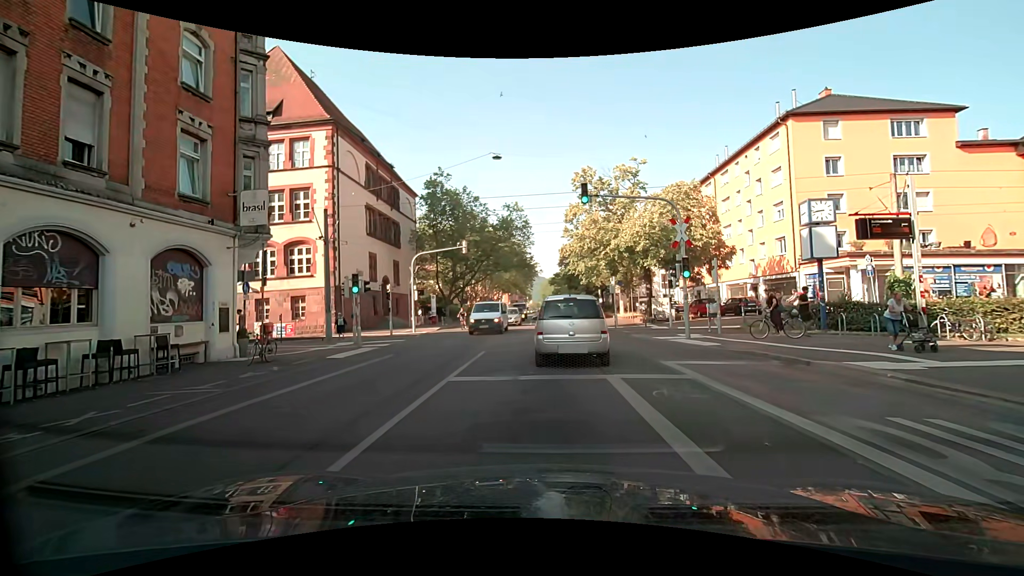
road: secondary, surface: asphalt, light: Day
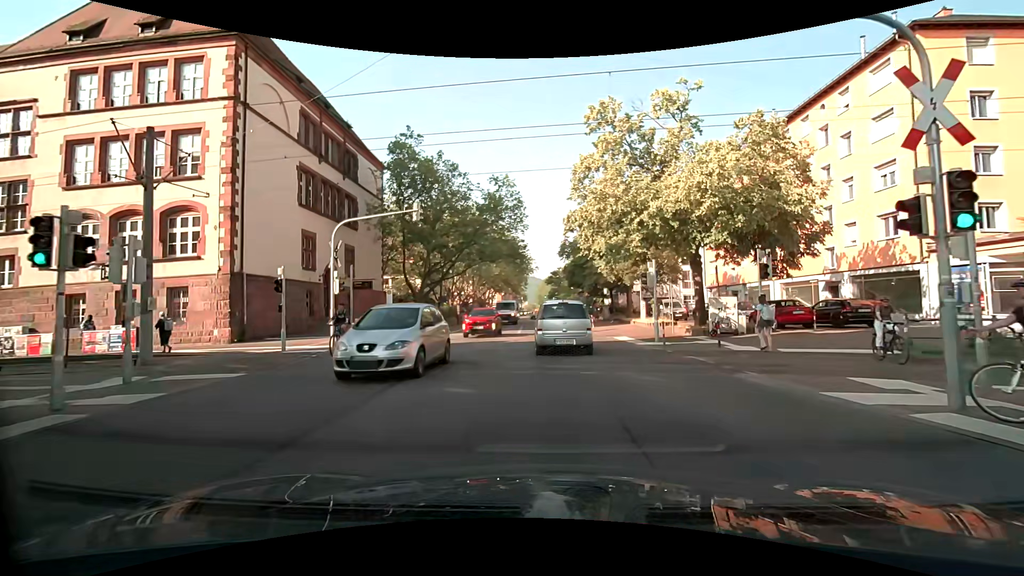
(+0.1, +13.2) m; 0°
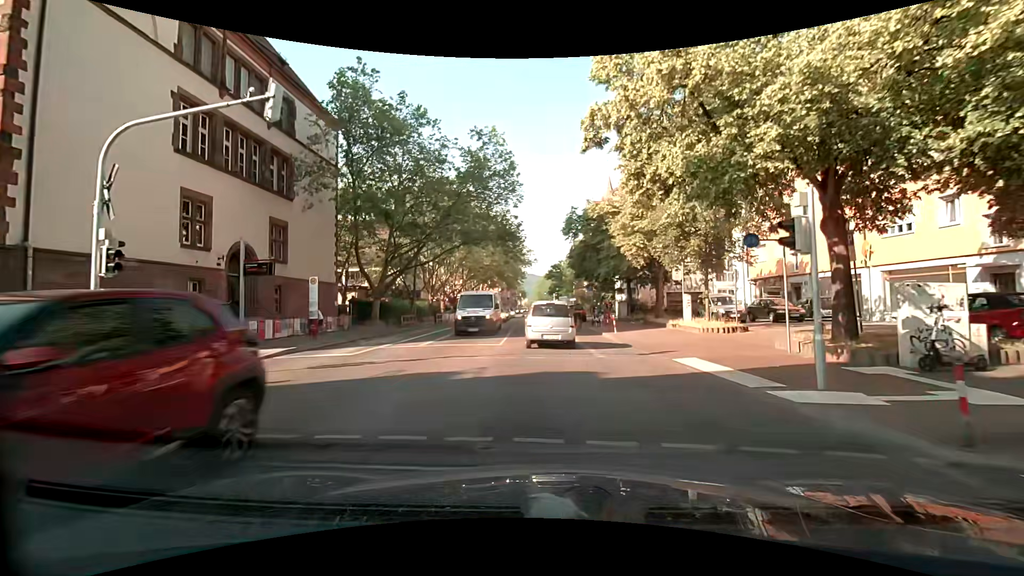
(+0.3, +12.0) m; +1°
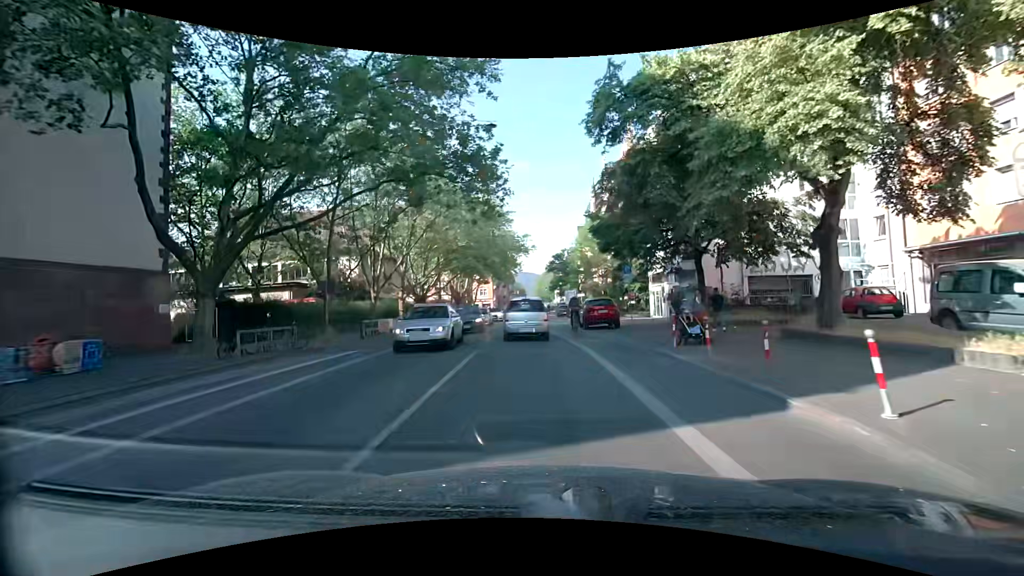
(0.0, +19.4) m; 0°
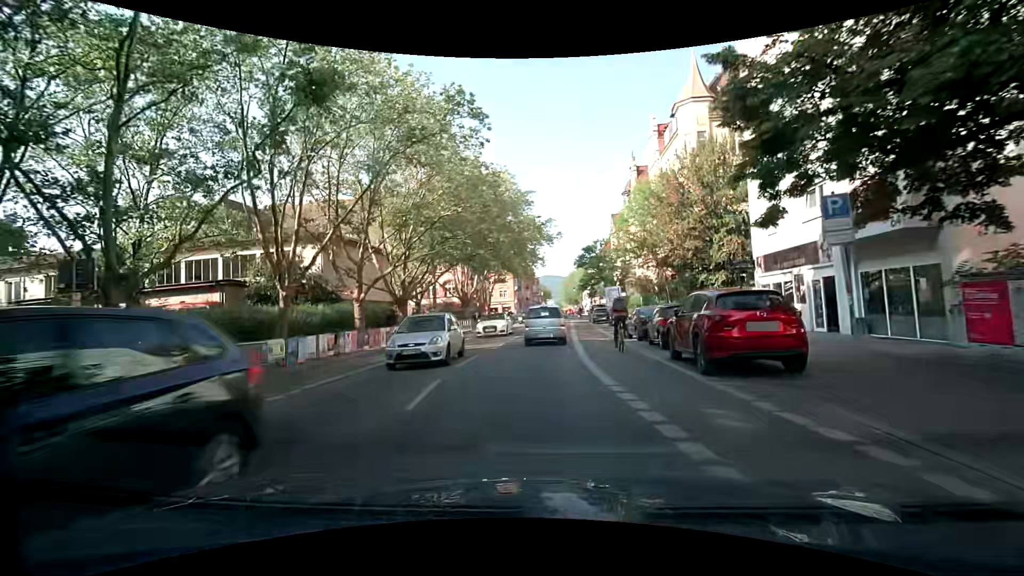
(-0.4, +16.4) m; -4°
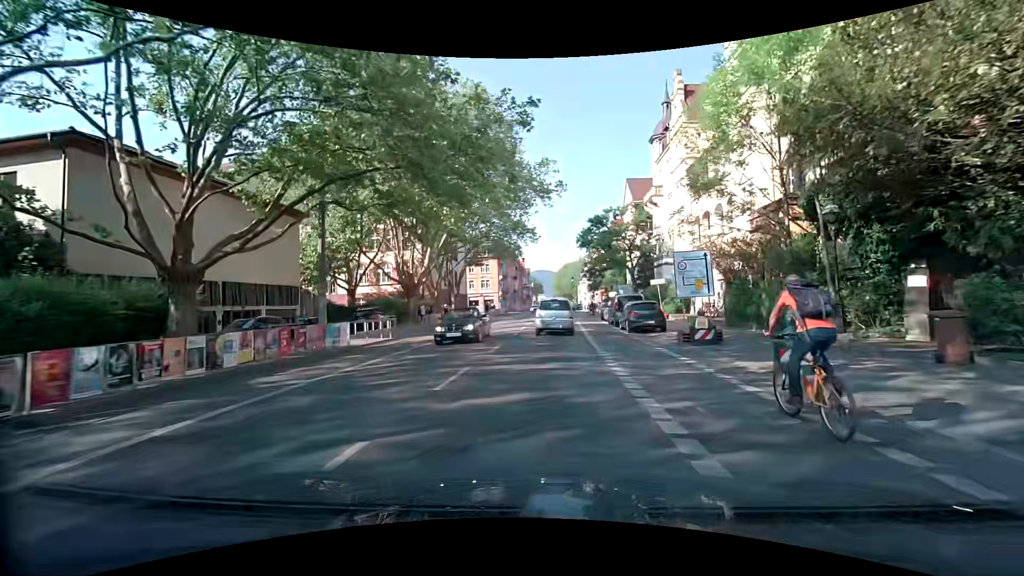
(+0.4, +23.0) m; +2°
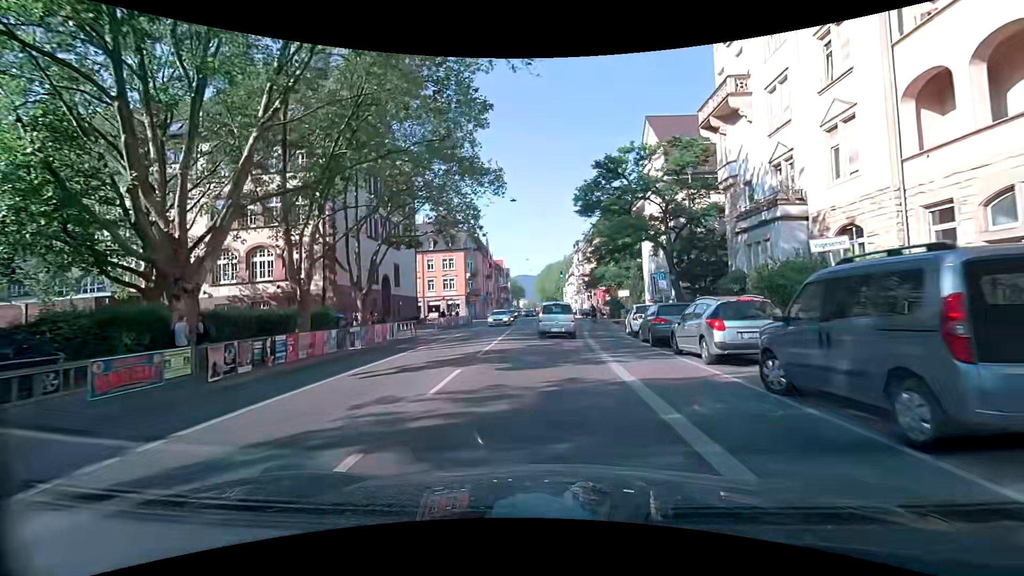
(+0.4, +24.3) m; +2°
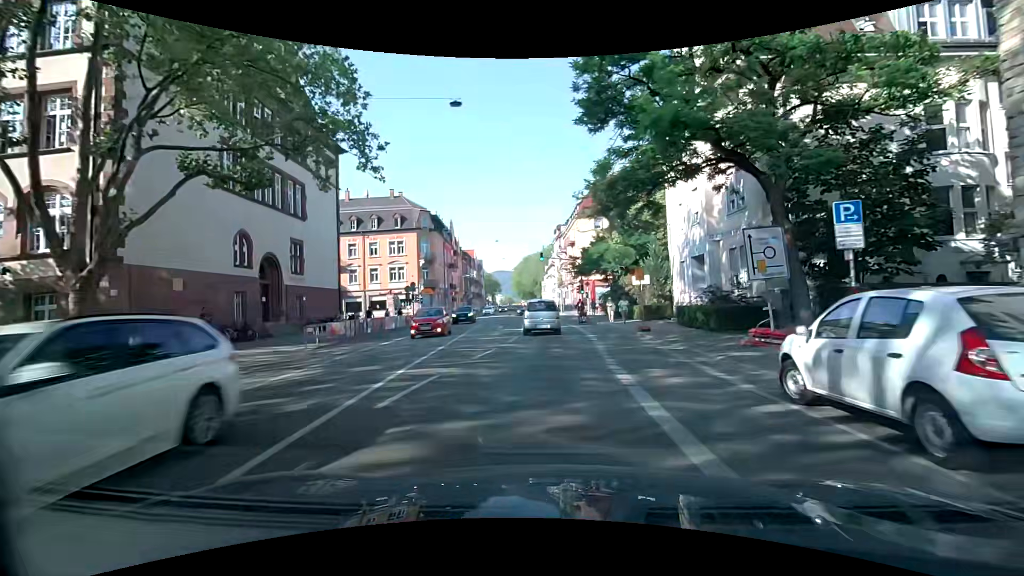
(+0.2, +18.3) m; +1°
(0, +10) (+1, +20) (0, +30) (0, +40) (-1, +50) (-1, +60) (-2, +70) (-2, +80) (-3, +90) (-3, +100) m
